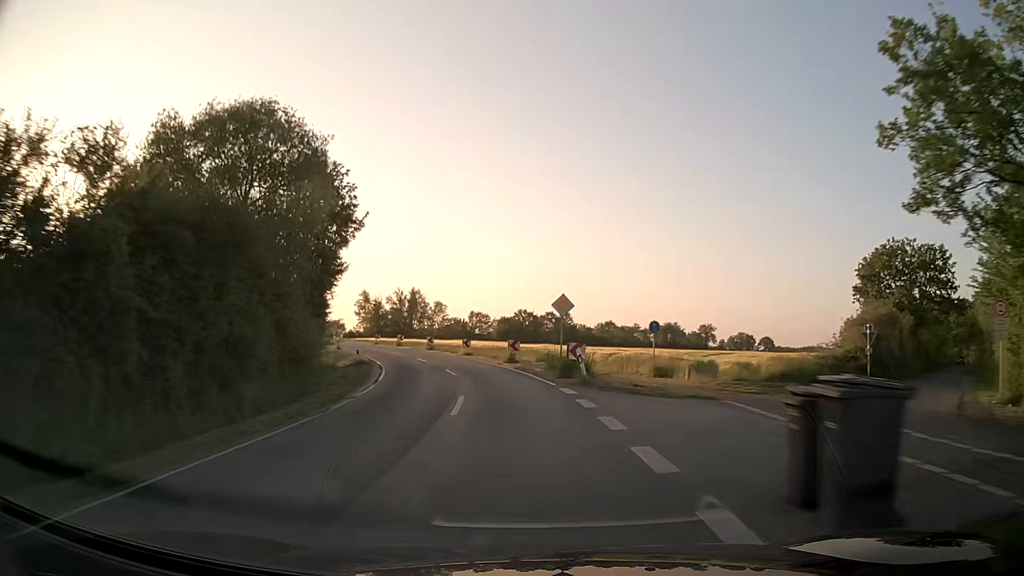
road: secondary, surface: asphalt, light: Day
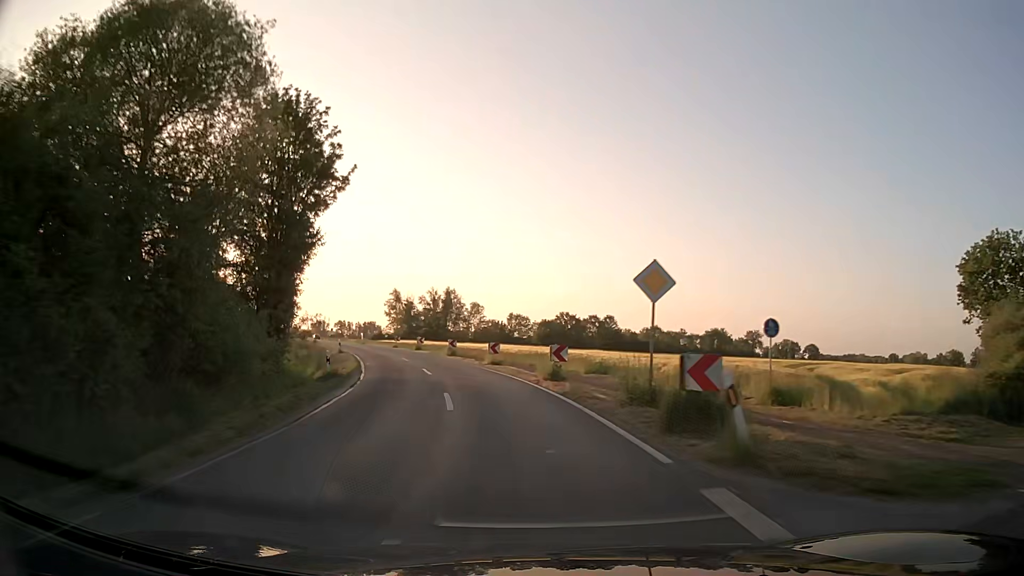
(-0.3, +11.4) m; -3°
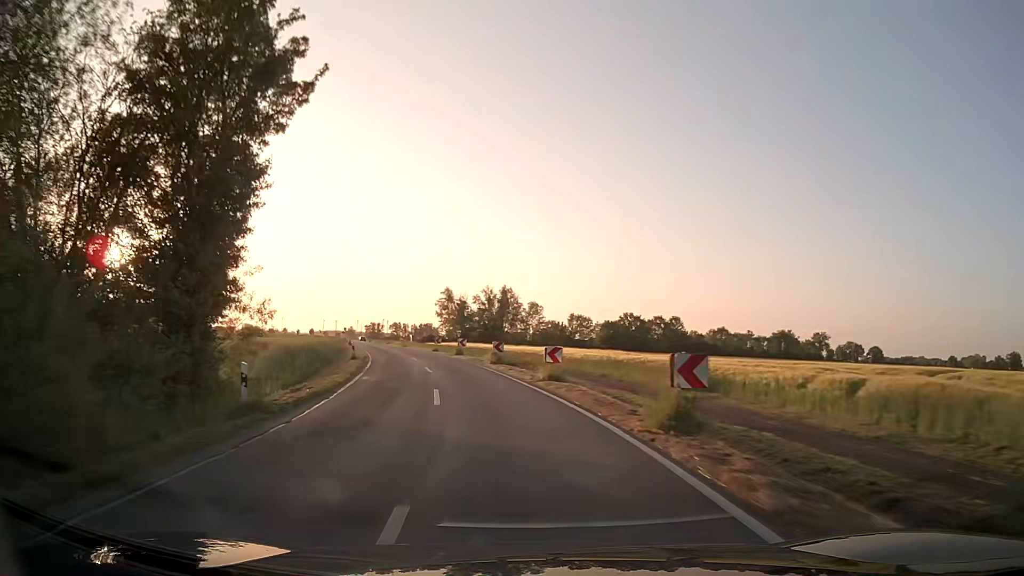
(-0.4, +11.4) m; -5°
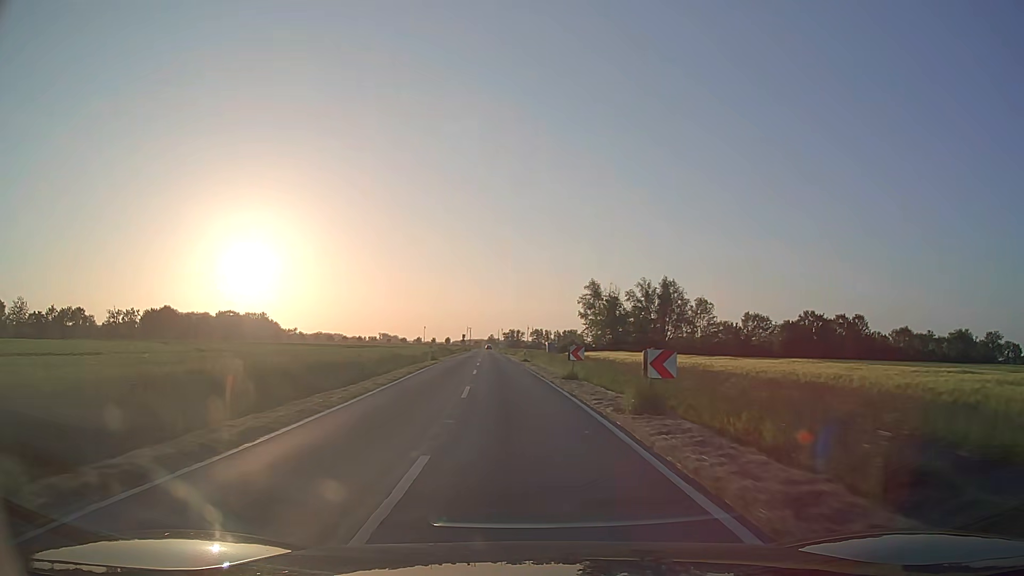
(-4.2, +33.9) m; -13°
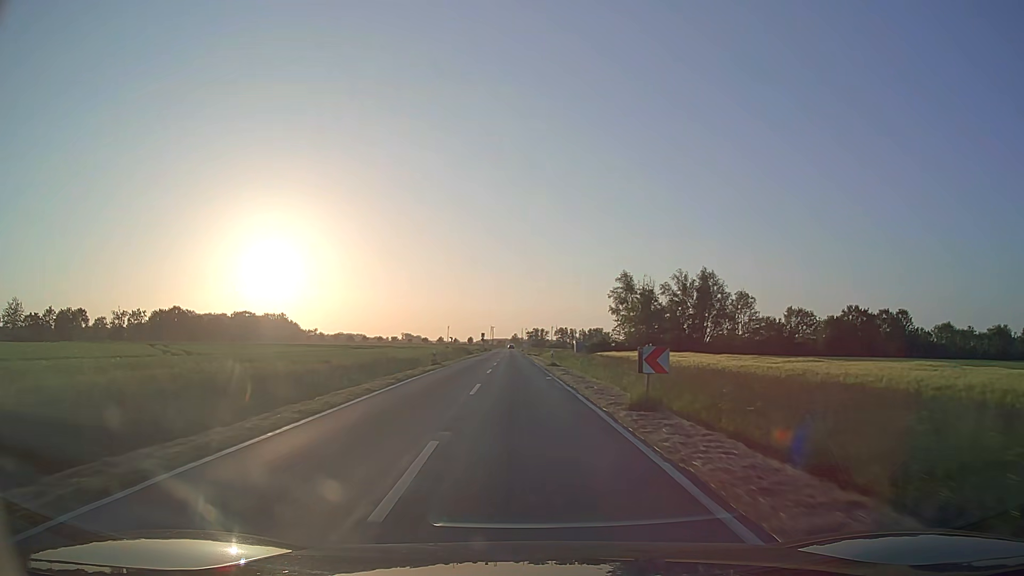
(-0.2, +11.4) m; -2°
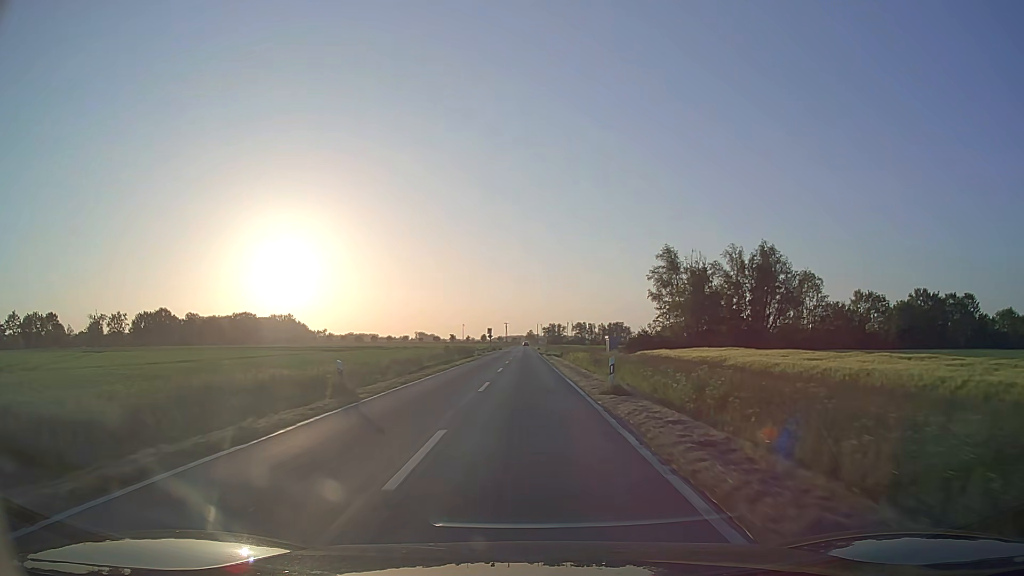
(-0.4, +23.1) m; -2°
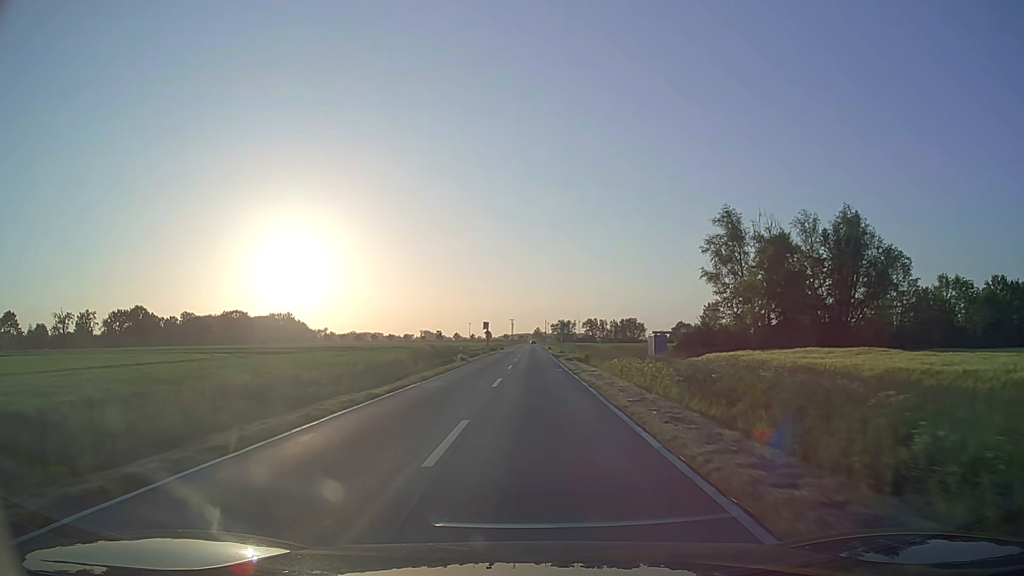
(-0.1, +23.1) m; -1°
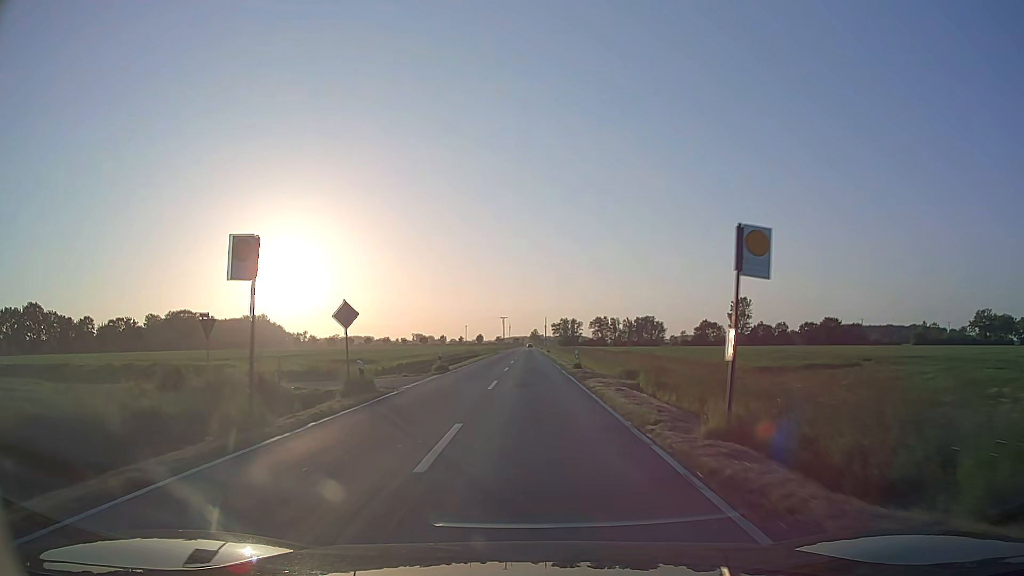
(+0.3, +61.1) m; 0°
(0, +10) (0, +20) (0, +30) (0, +40) (0, +50) (0, +60) (0, +70) (0, +80) (0, +90) (0, +100) m
